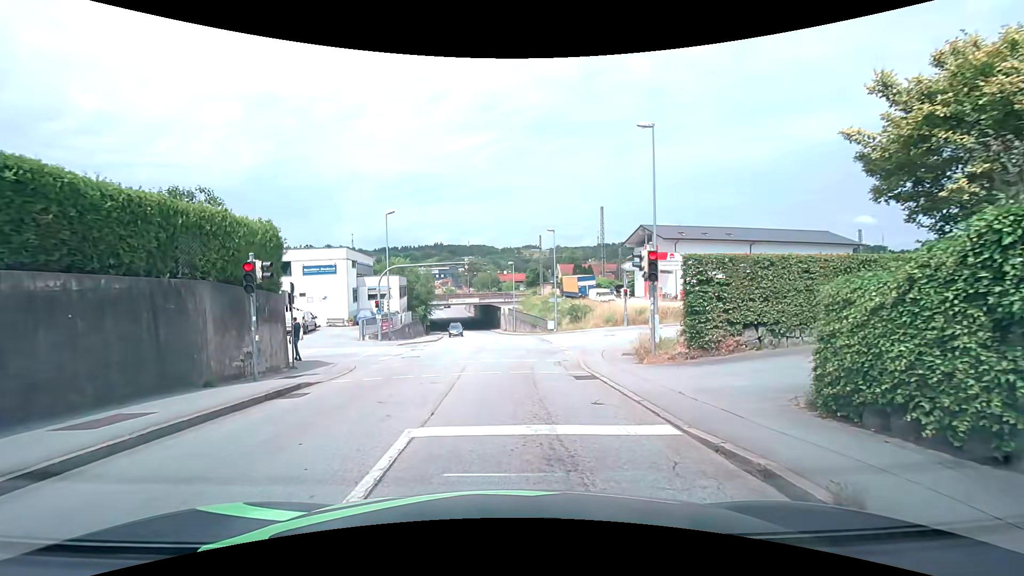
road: tertiary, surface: asphalt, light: Day
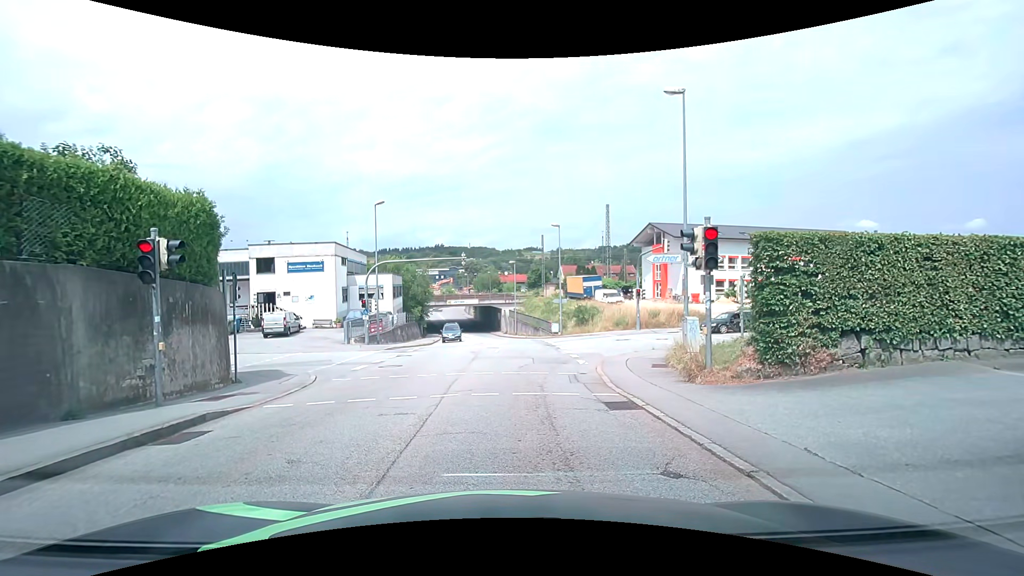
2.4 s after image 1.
(0.0, +3.5) m; +1°
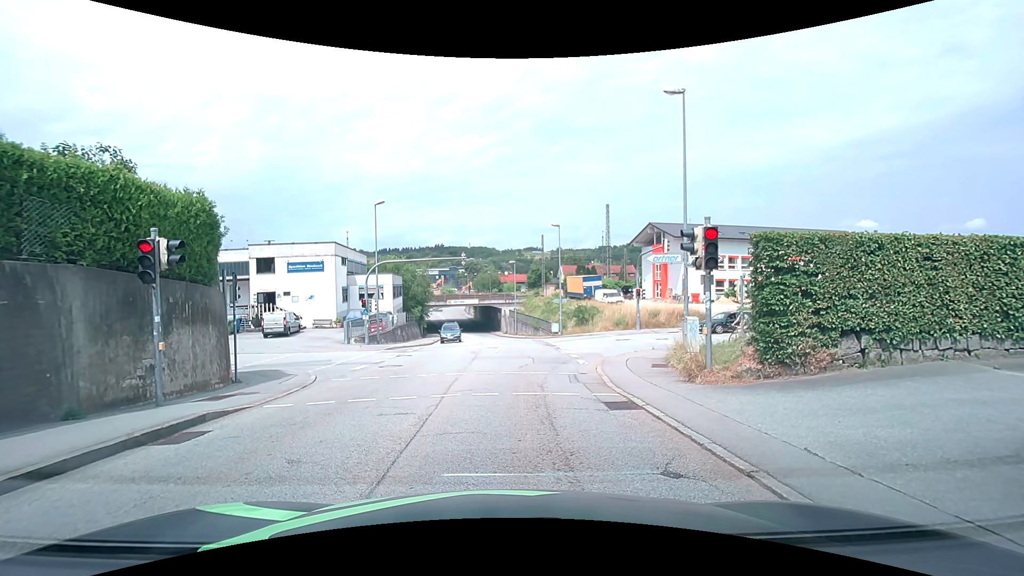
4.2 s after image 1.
(0.0, 0.0) m; 0°
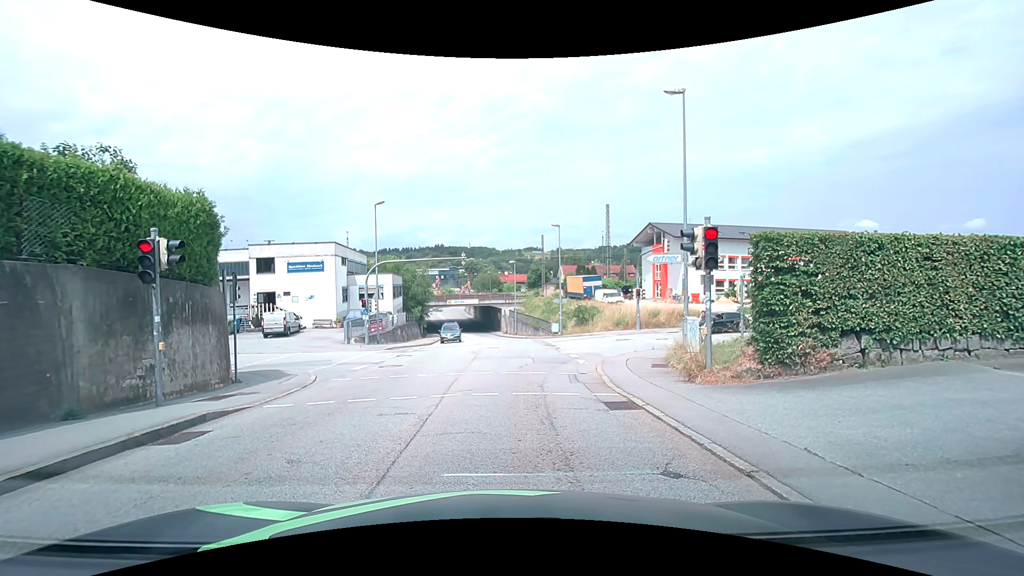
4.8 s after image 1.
(0.0, 0.0) m; 0°
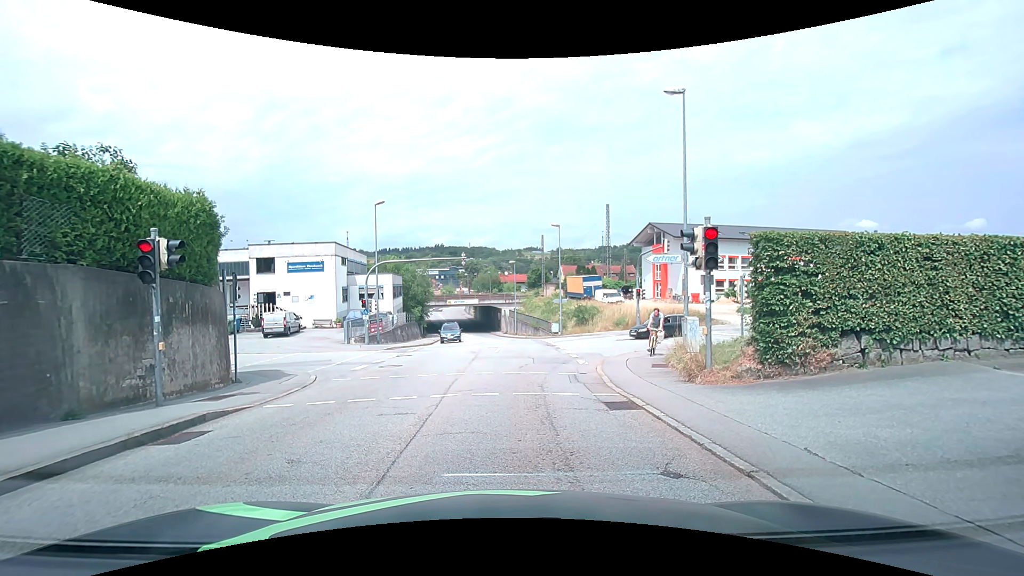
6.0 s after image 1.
(0.0, 0.0) m; 0°
